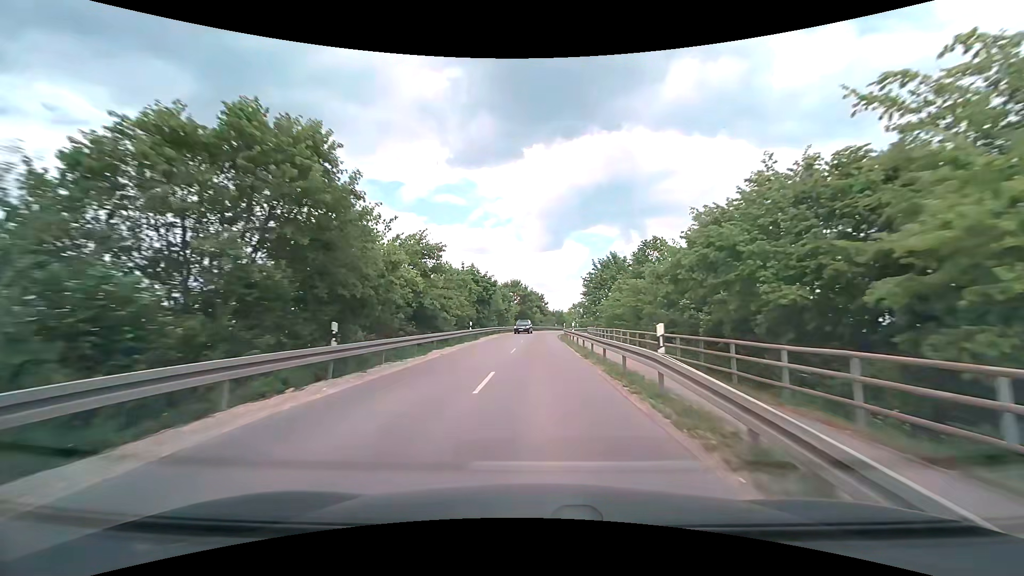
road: tertiary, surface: asphalt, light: Day
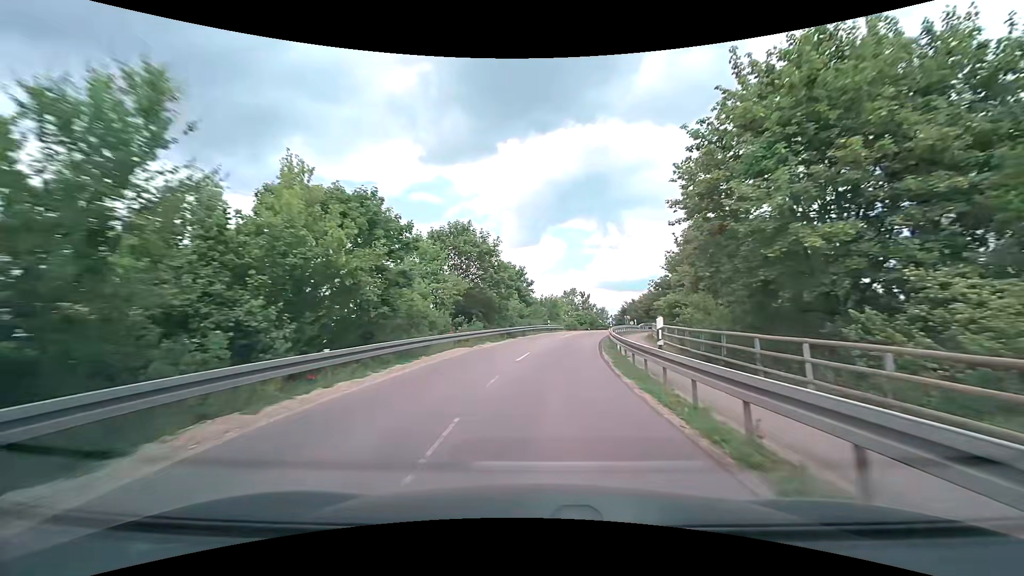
(+0.5, +48.2) m; +2°
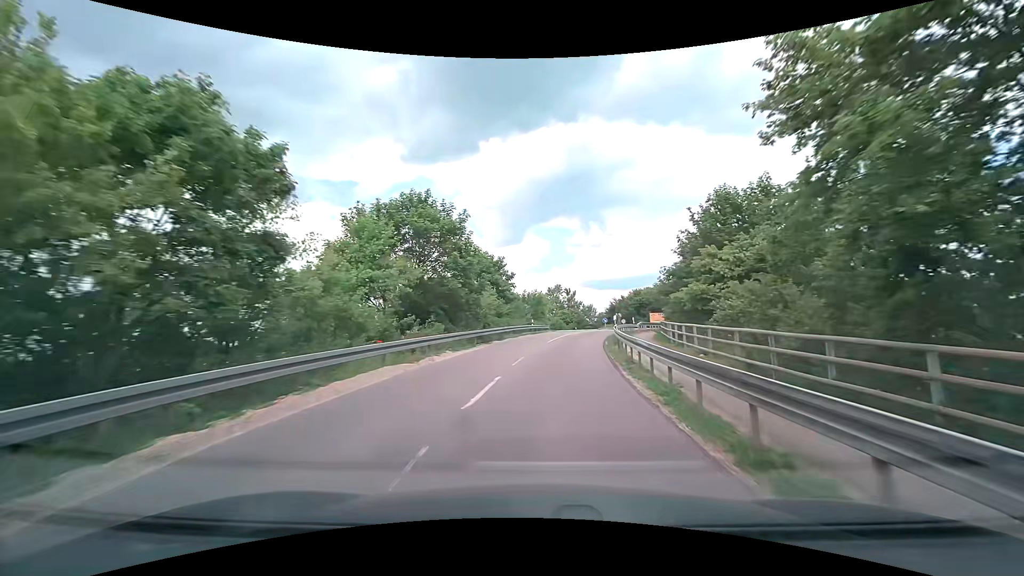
(+0.2, +8.4) m; +2°
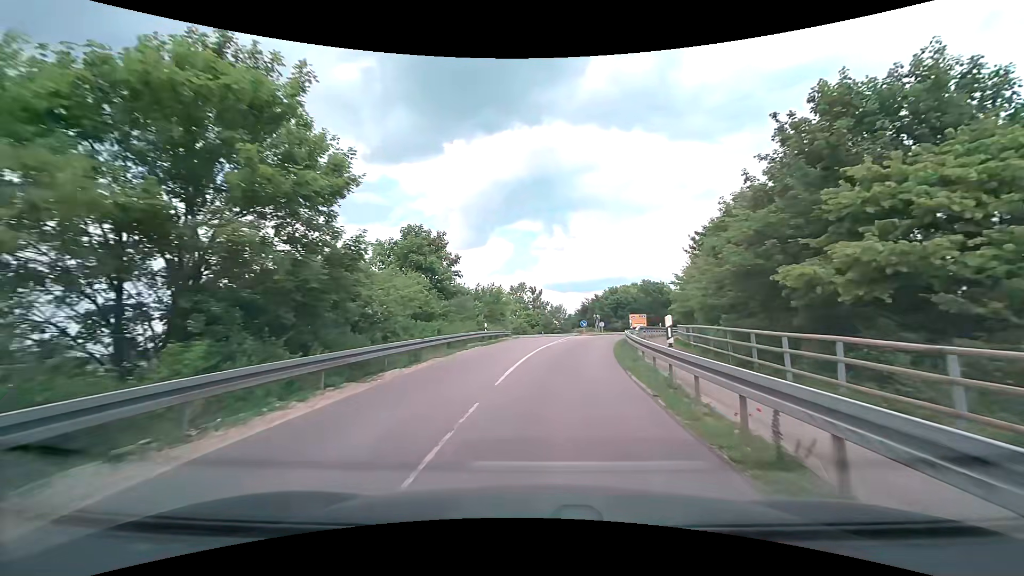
(+0.5, +15.3) m; +4°
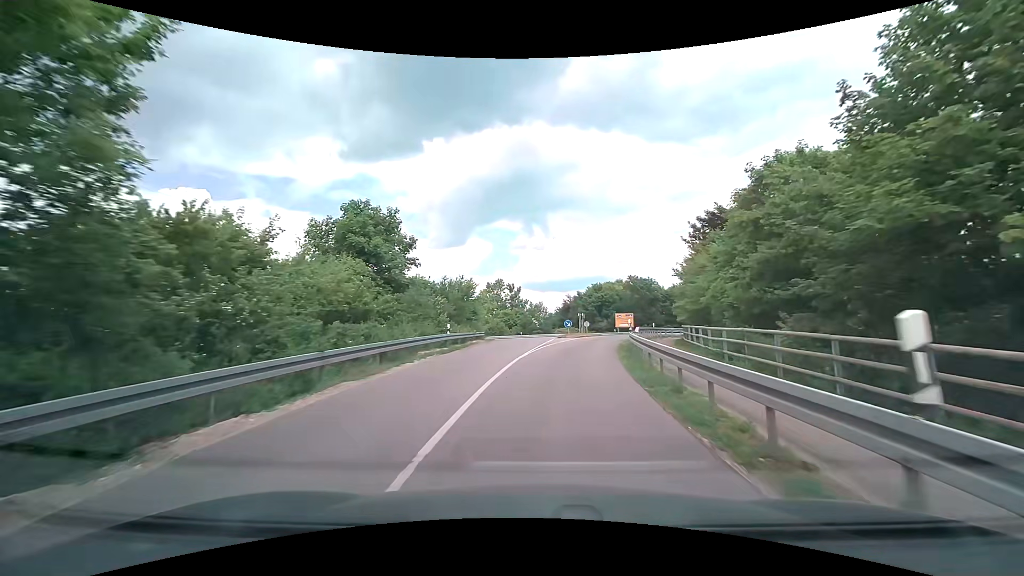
(+0.1, +6.9) m; +2°
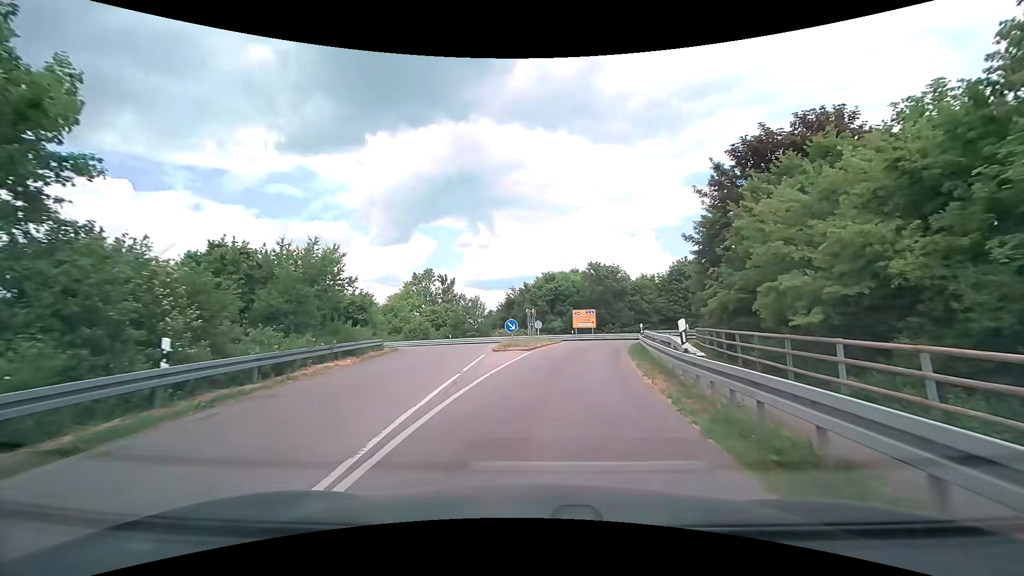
(+1.0, +17.4) m; +6°
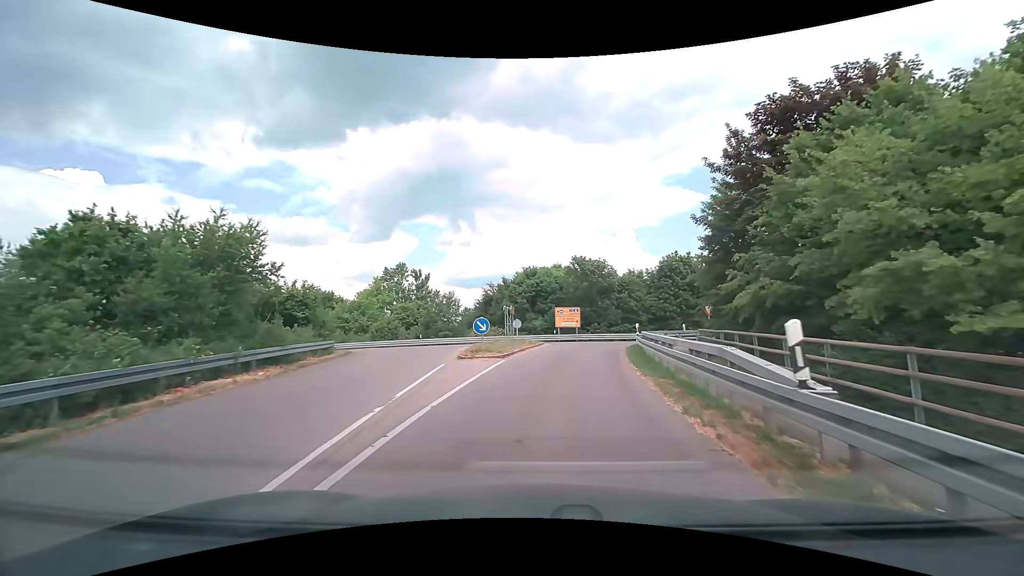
(+0.1, +4.8) m; +2°
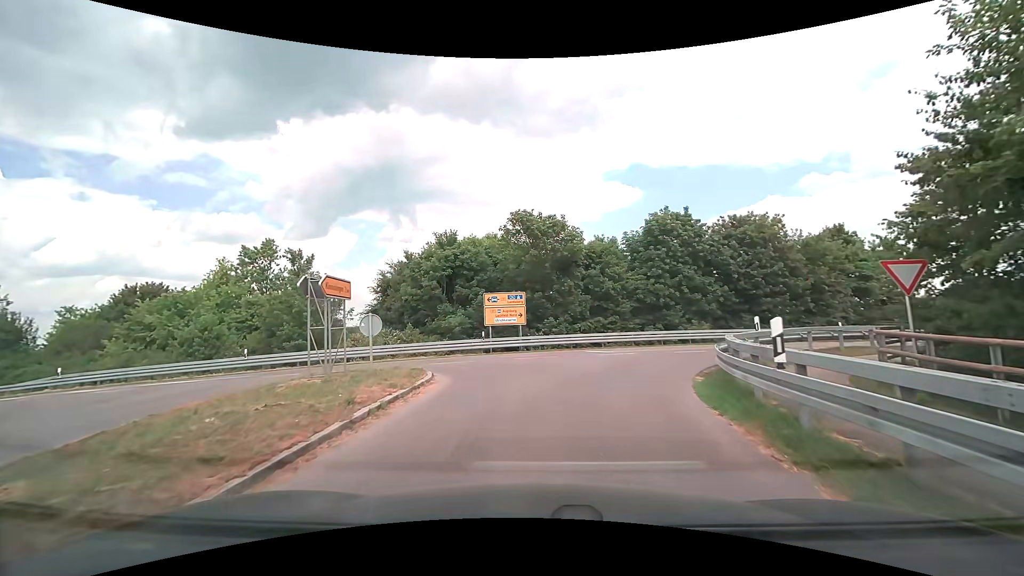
(+1.6, +20.7) m; +7°
(0, +10) (+4, +19) (+12, +25) (+21, +29) (+30, +32) (+40, +35) (+49, +38) (+59, +42) (+68, +45) (+78, +48) m
